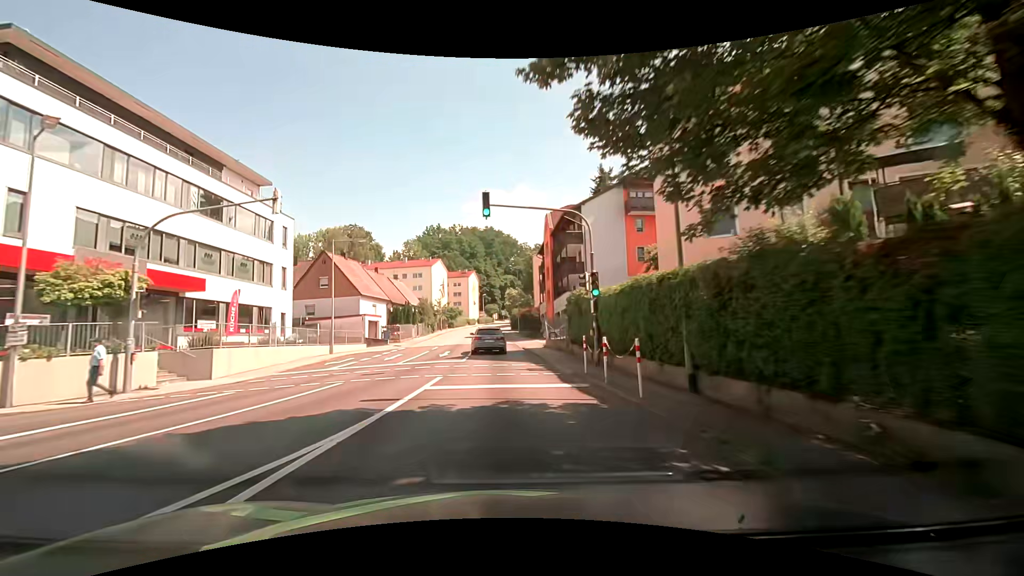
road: tertiary_link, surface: asphalt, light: Day
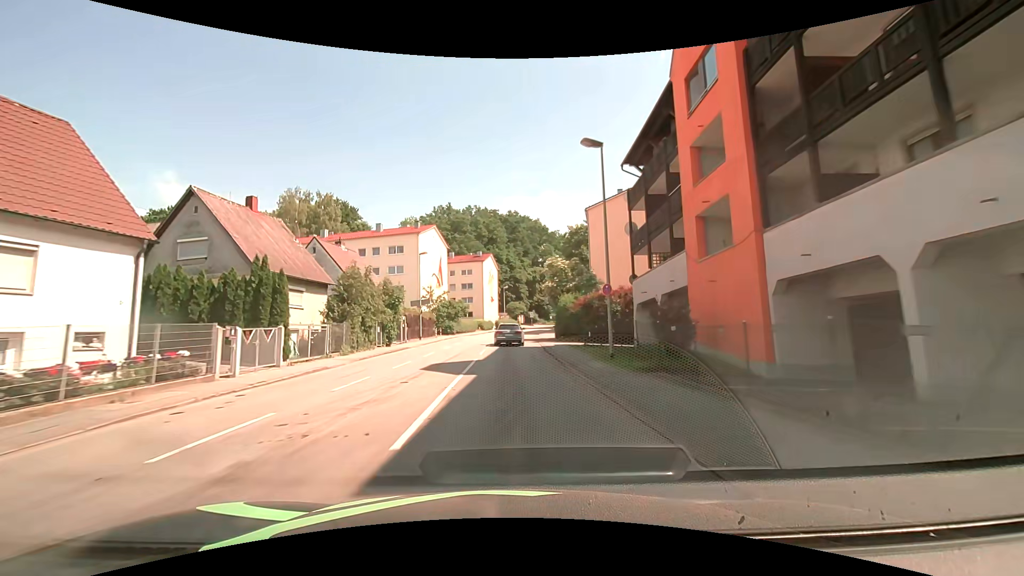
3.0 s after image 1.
(-1.0, +41.7) m; -2°
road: tertiary
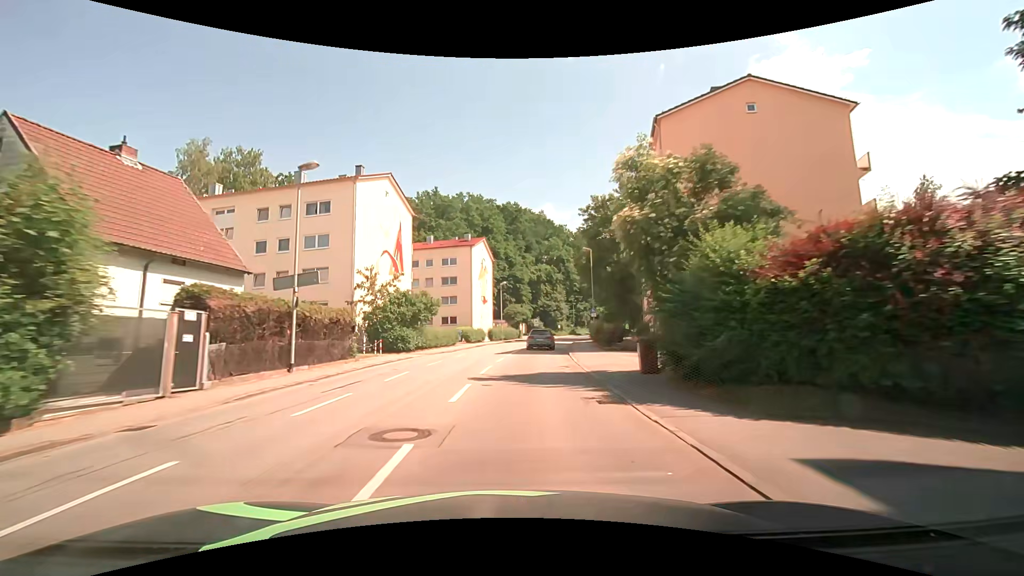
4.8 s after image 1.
(-0.1, +26.9) m; 0°
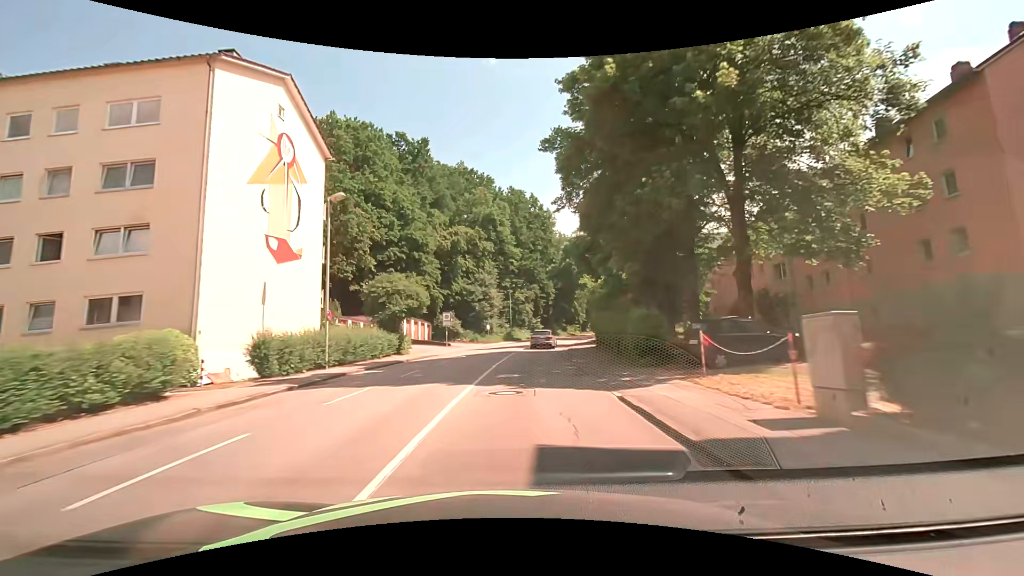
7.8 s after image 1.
(+3.4, +46.2) m; +9°
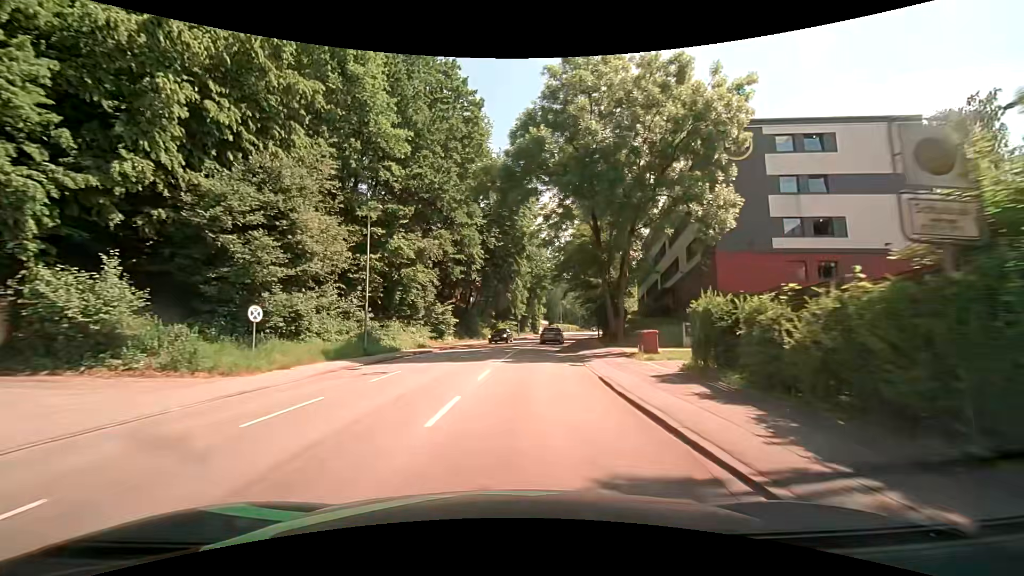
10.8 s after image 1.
(+3.1, +45.4) m; +8°
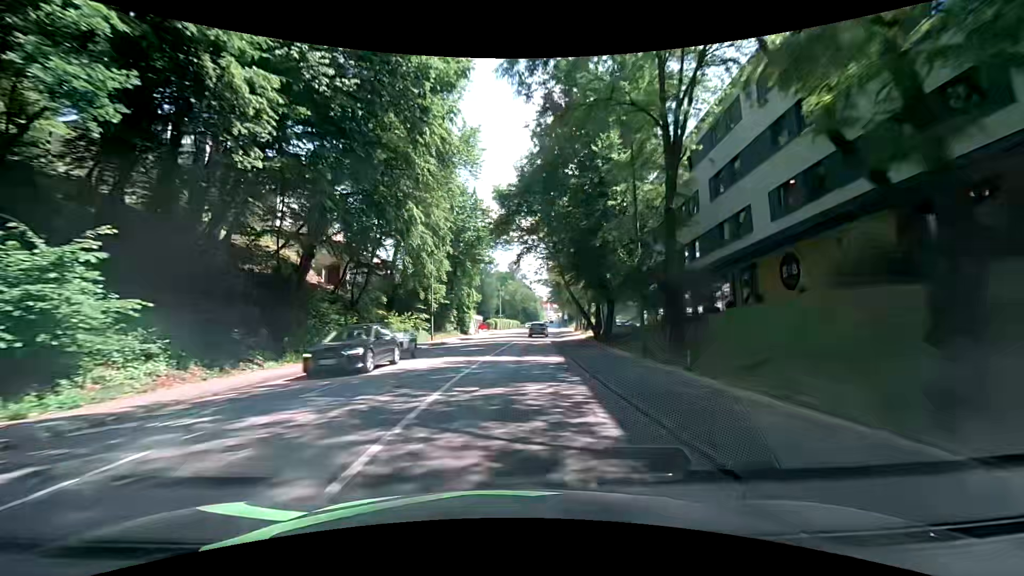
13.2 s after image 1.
(+2.6, +33.6) m; +10°
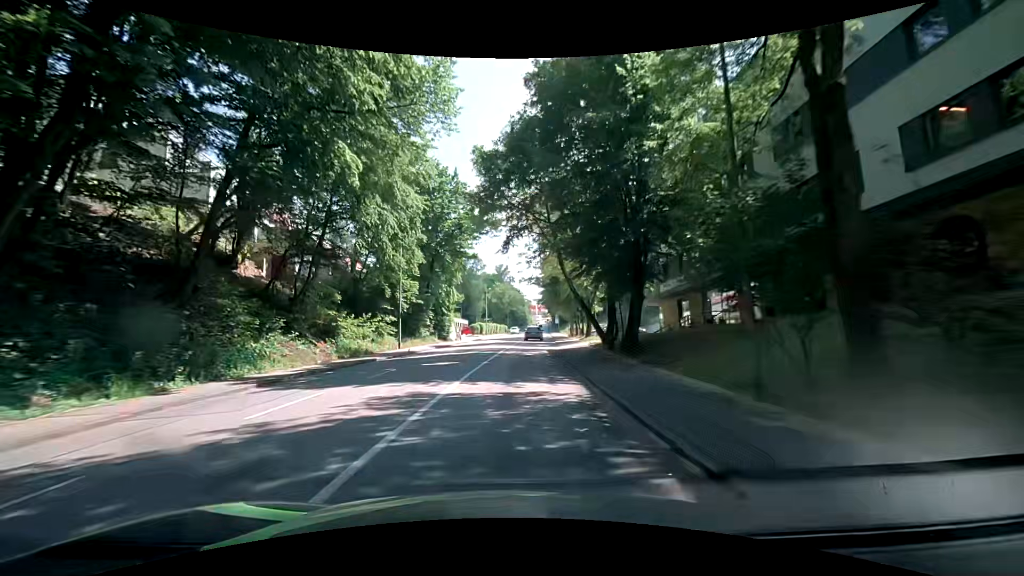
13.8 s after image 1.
(-0.1, +8.1) m; -1°
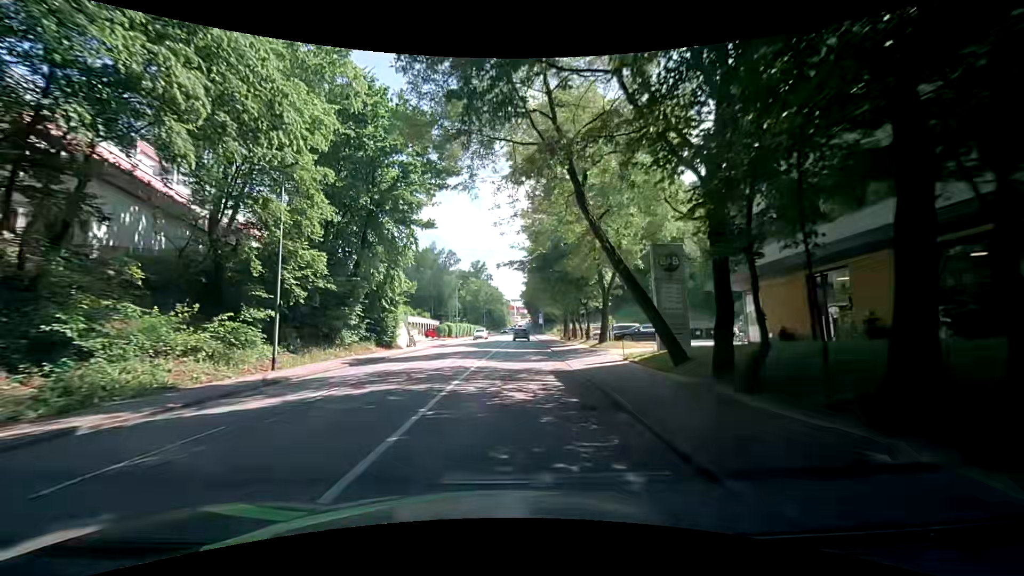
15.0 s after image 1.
(+0.5, +15.7) m; +2°
(0, +10) (+1, +20) (+1, +30) (+2, +40) (+2, +50) (+3, +60) (+3, +70) (+4, +80) (+4, +90) (+5, +100) m
